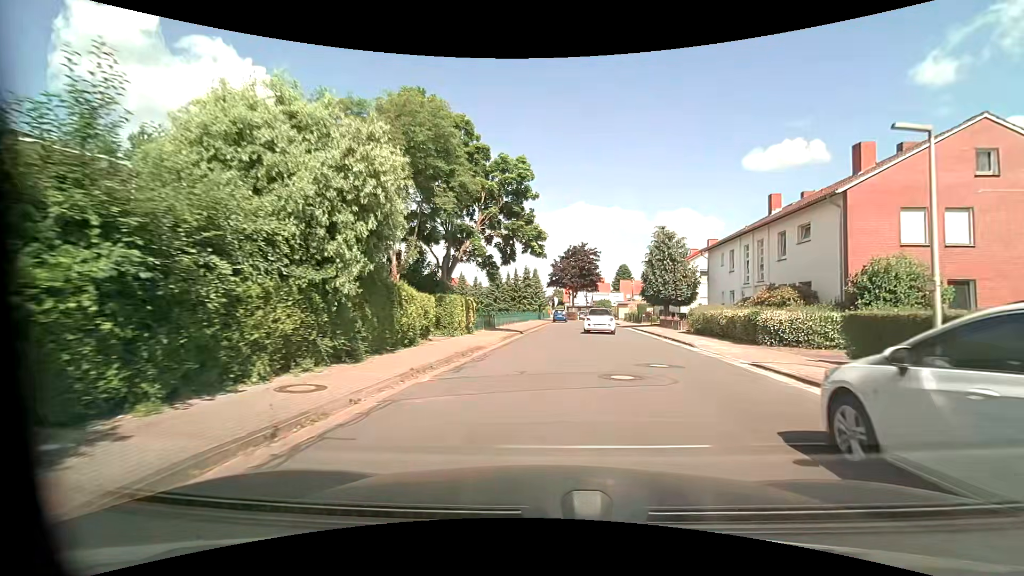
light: Day
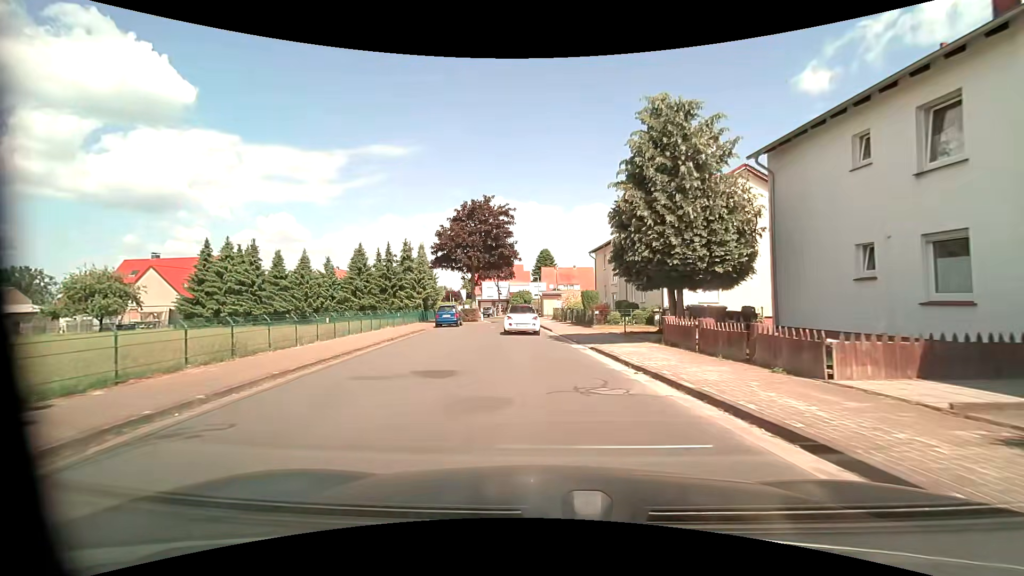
(+2.8, +25.8) m; +9°
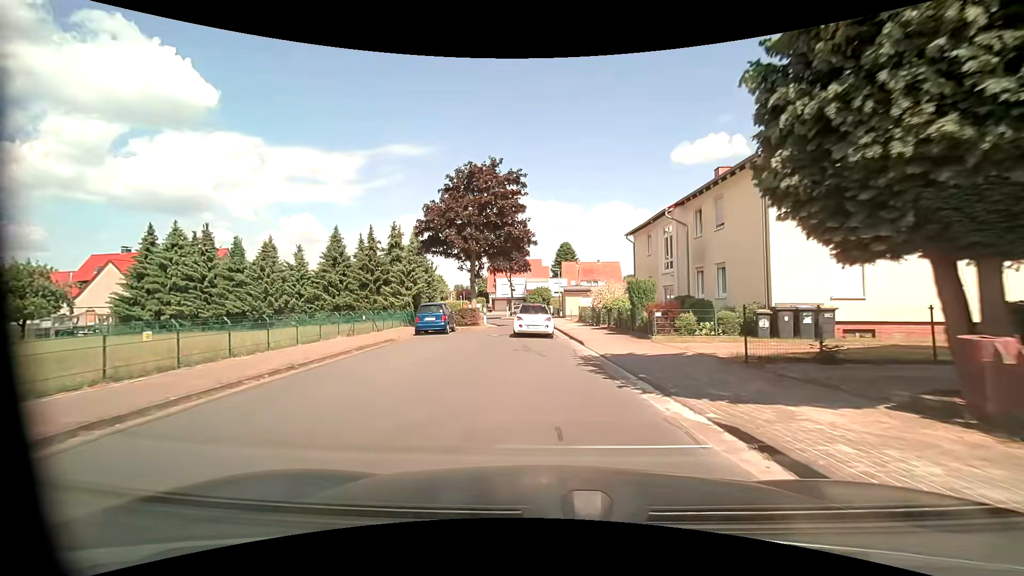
(-0.2, +10.2) m; -3°
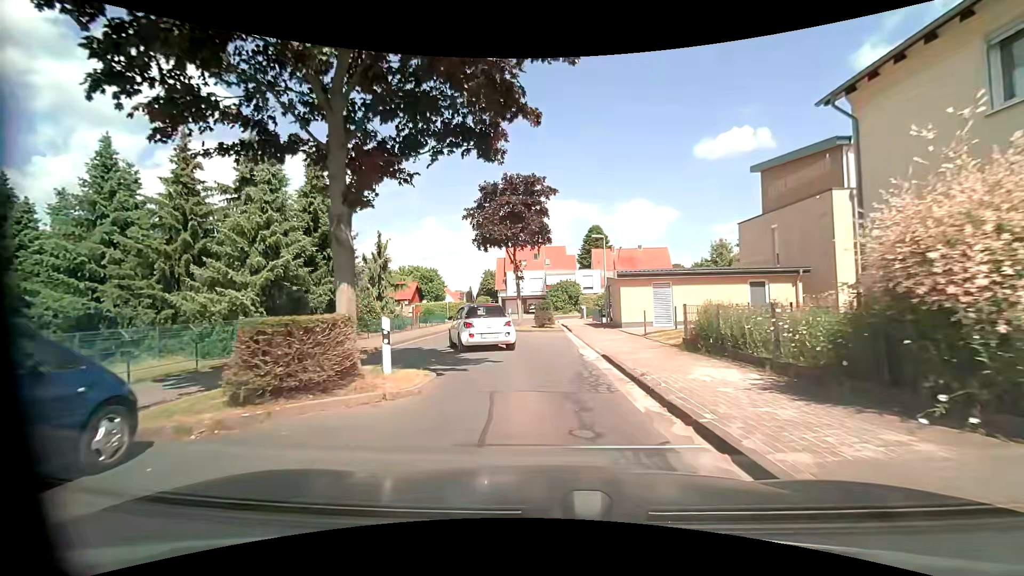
(-0.5, +22.6) m; -1°
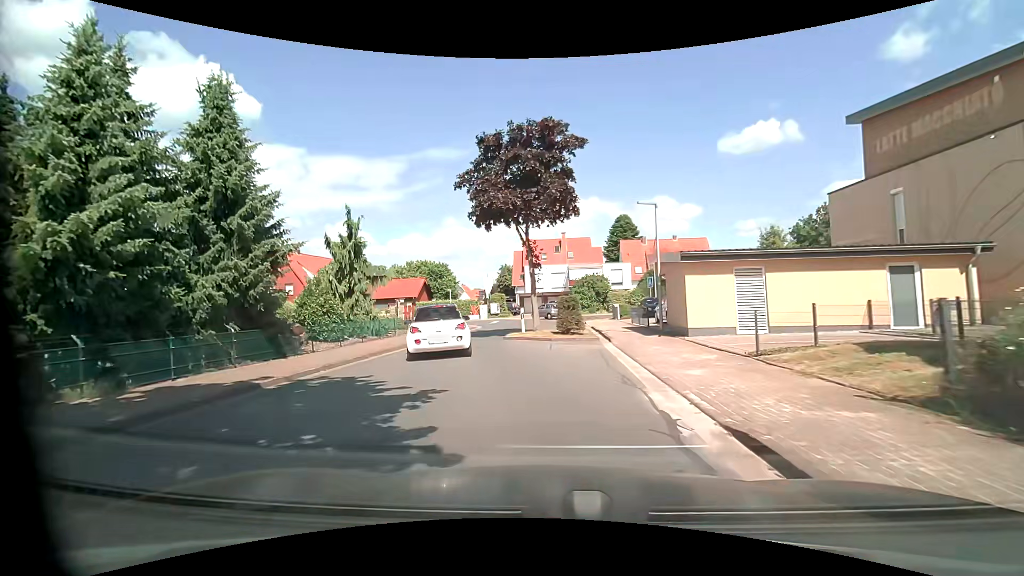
(-0.2, +7.8) m; -3°
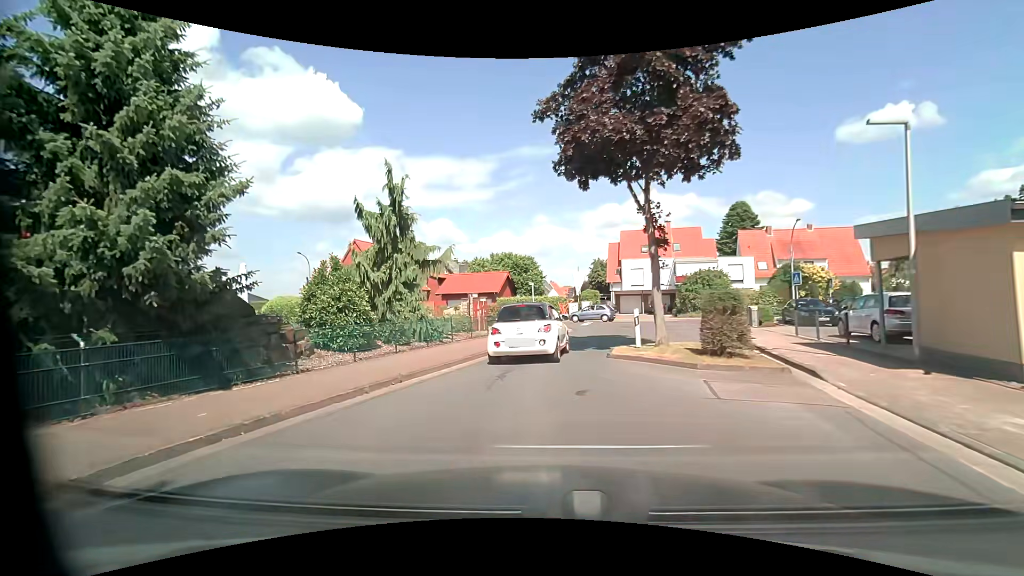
(-0.6, +7.2) m; -11°
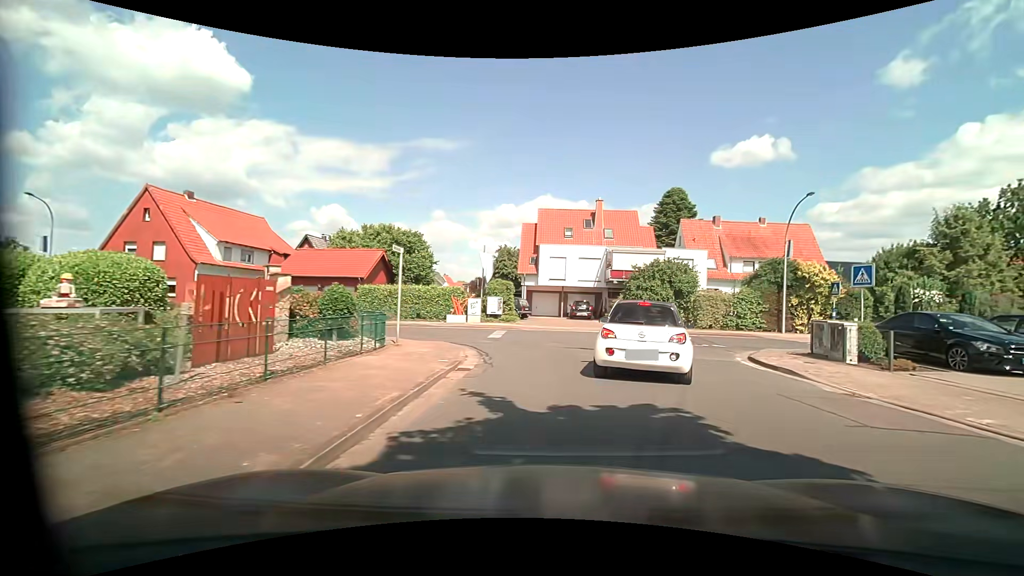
(0.0, +15.9) m; +11°
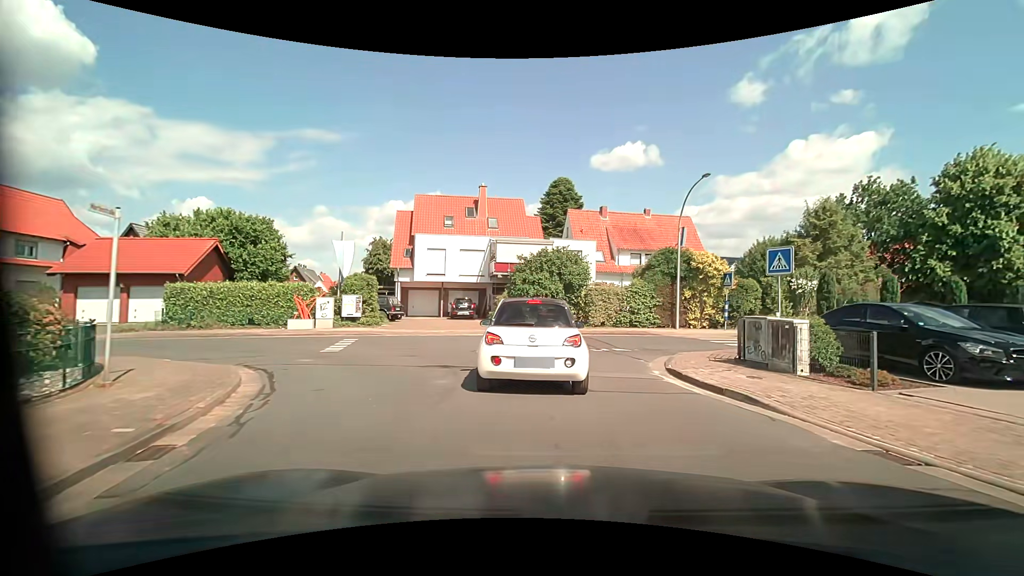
(+0.7, +5.0) m; +14°
